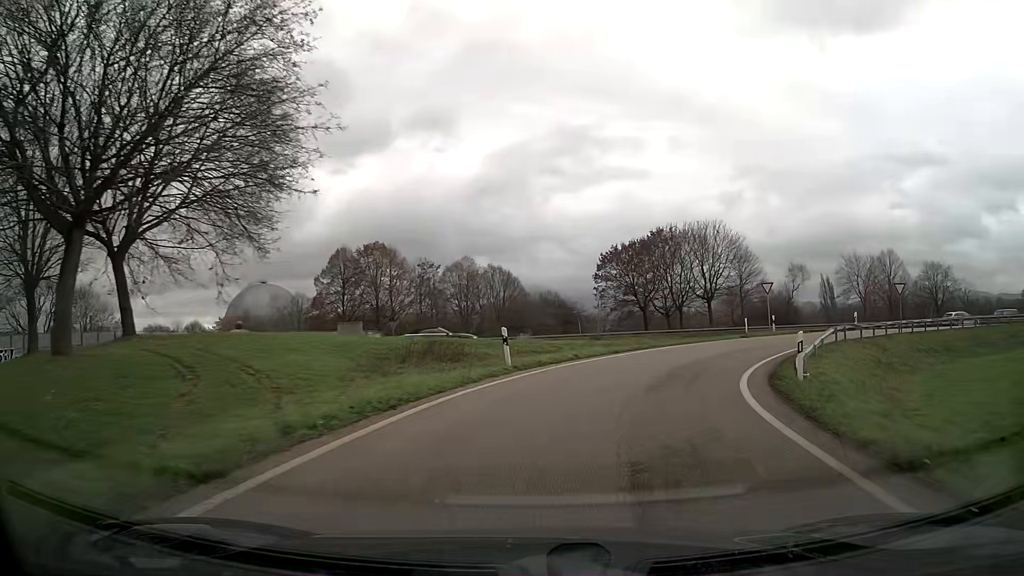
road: trunk_link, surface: asphalt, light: Day
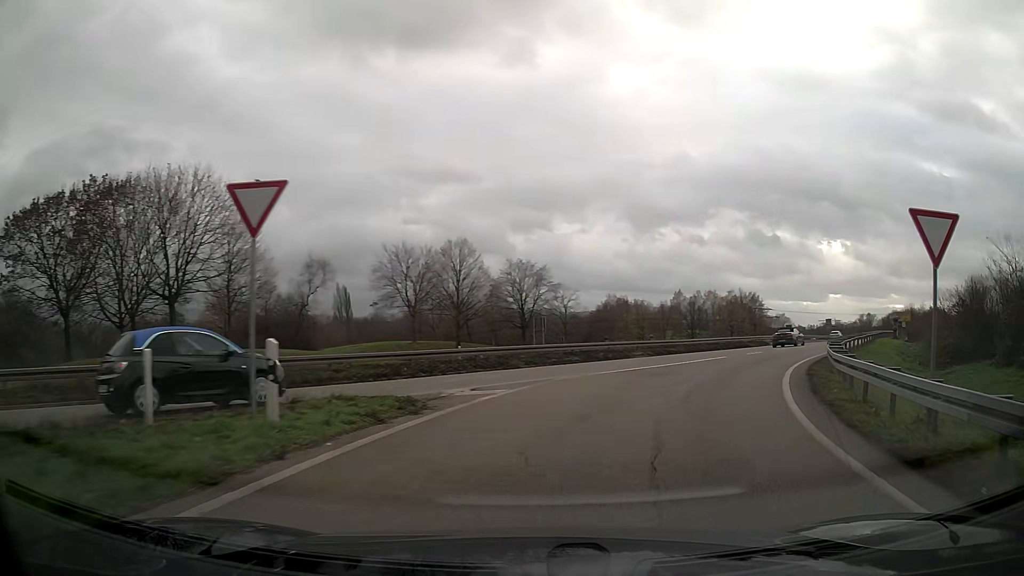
(+10.7, +30.0) m; +43°
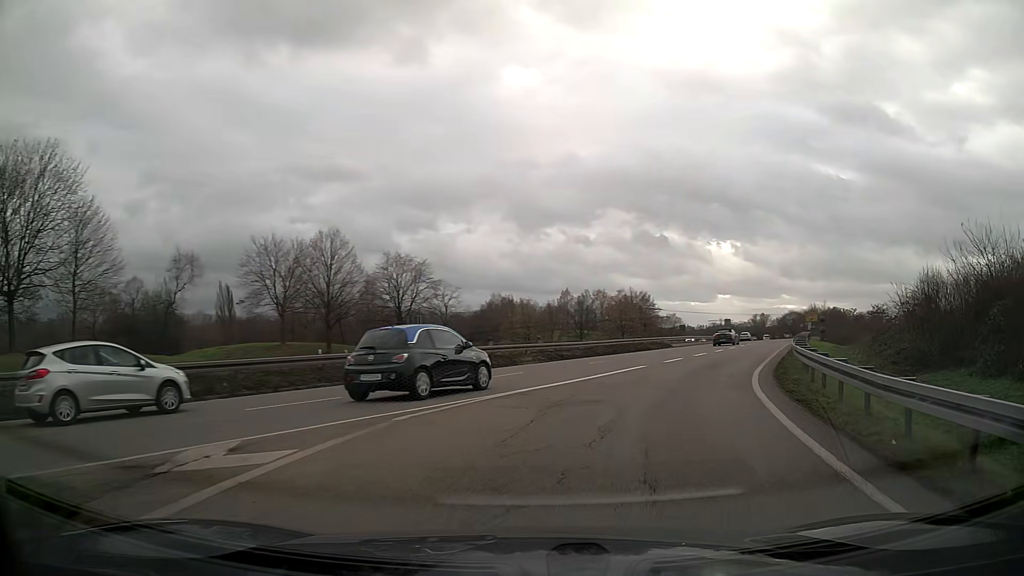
(+0.5, +6.4) m; +10°
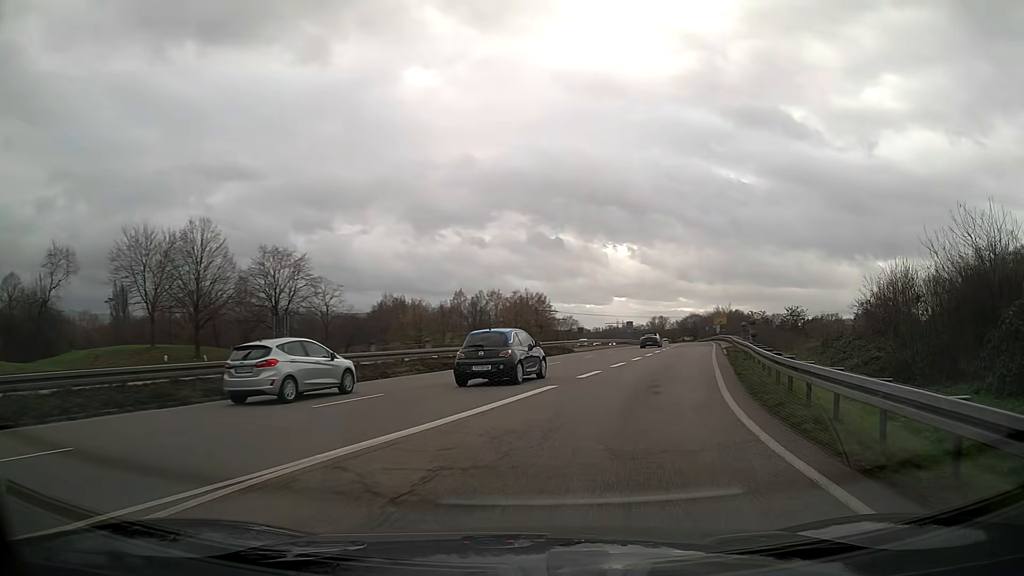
(+0.4, +6.6) m; +7°
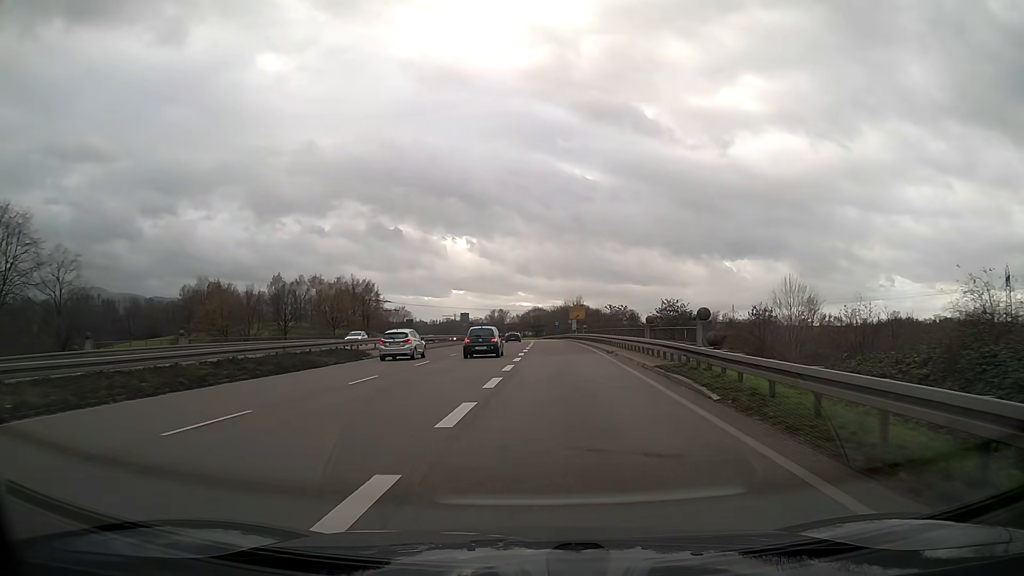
(+2.8, +21.9) m; +11°
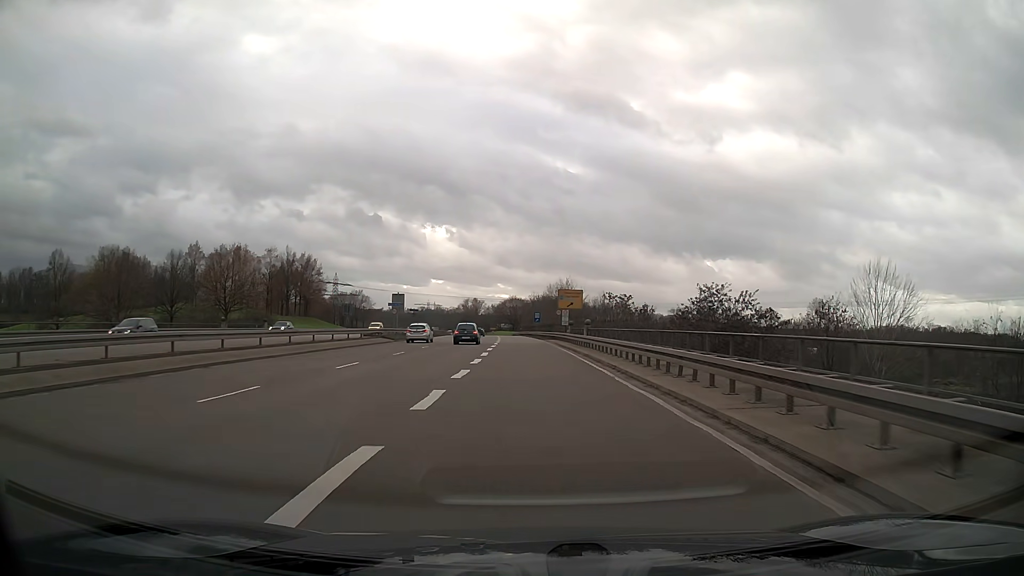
(+0.7, +35.2) m; +1°
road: trunk
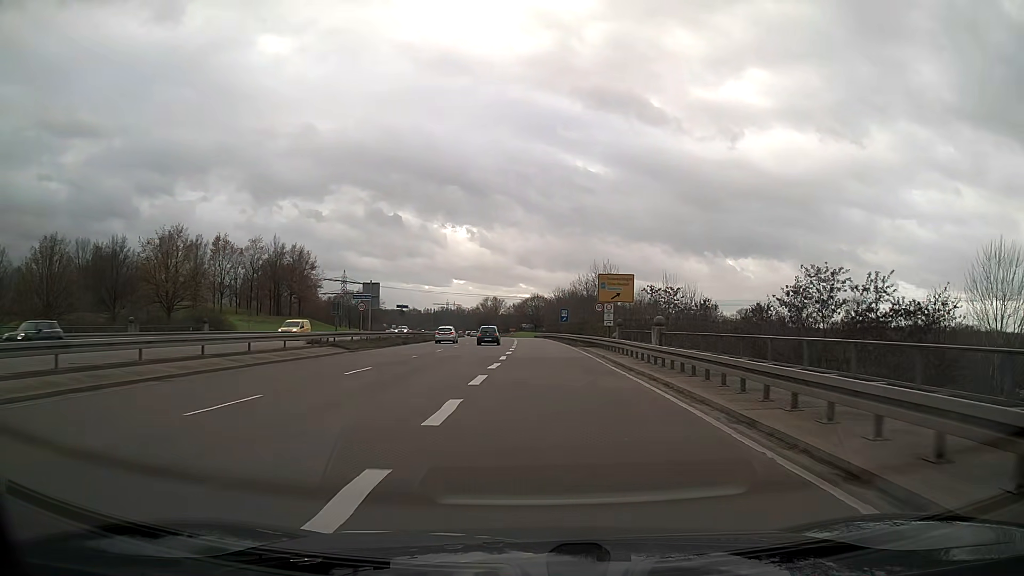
(-0.3, +19.5) m; -2°
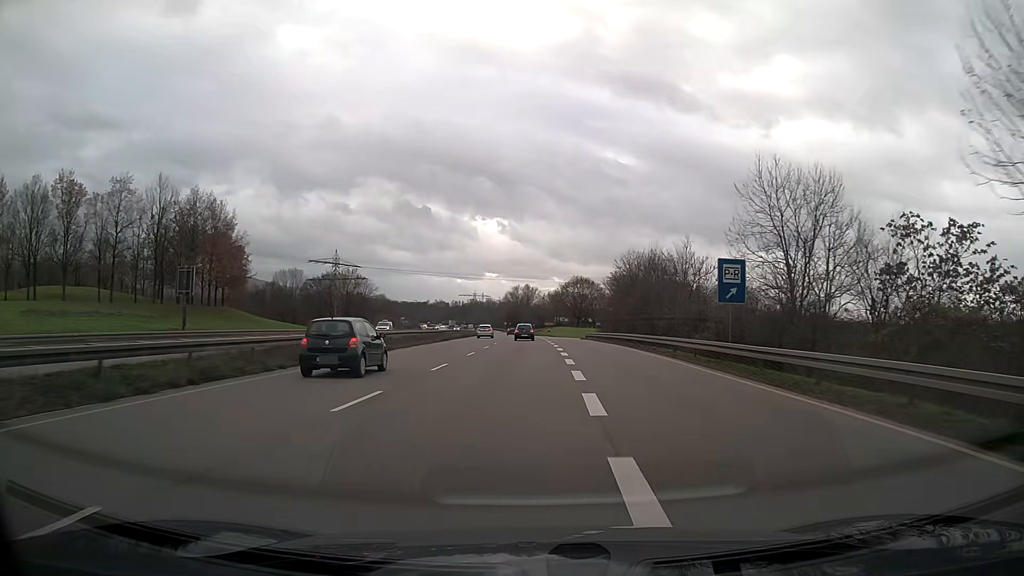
(-1.4, +53.9) m; -2°
